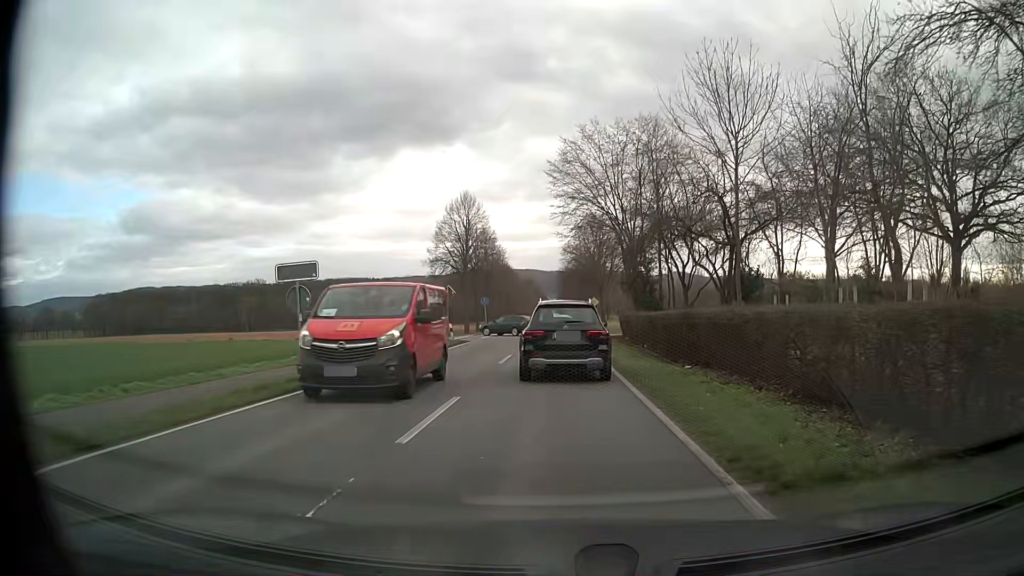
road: tertiary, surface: asphalt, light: Day
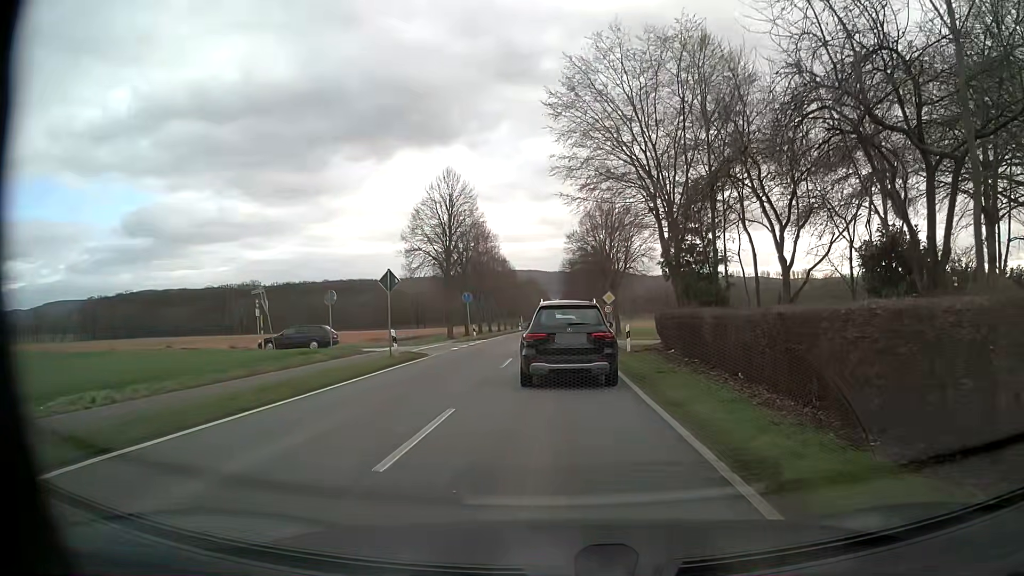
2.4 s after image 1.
(0.0, +13.3) m; 0°
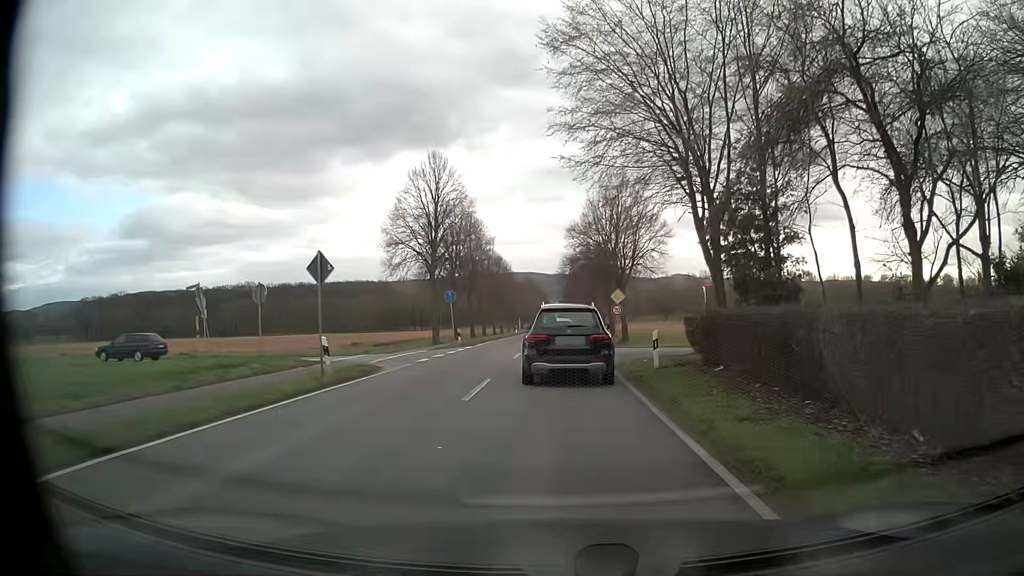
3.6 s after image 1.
(0.0, +6.9) m; +1°
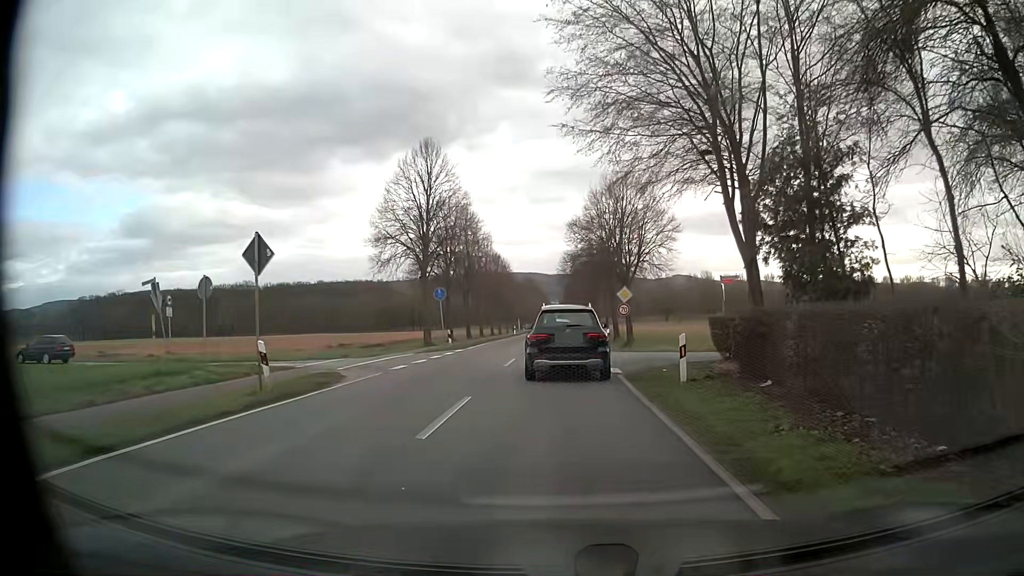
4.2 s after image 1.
(-0.1, +3.7) m; -2°
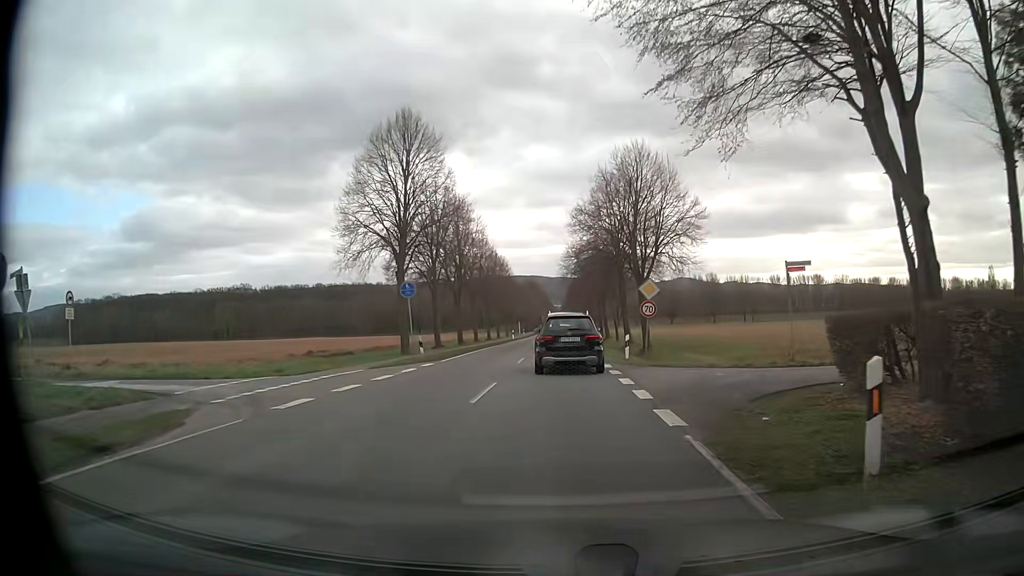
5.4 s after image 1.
(+0.1, +8.3) m; +1°
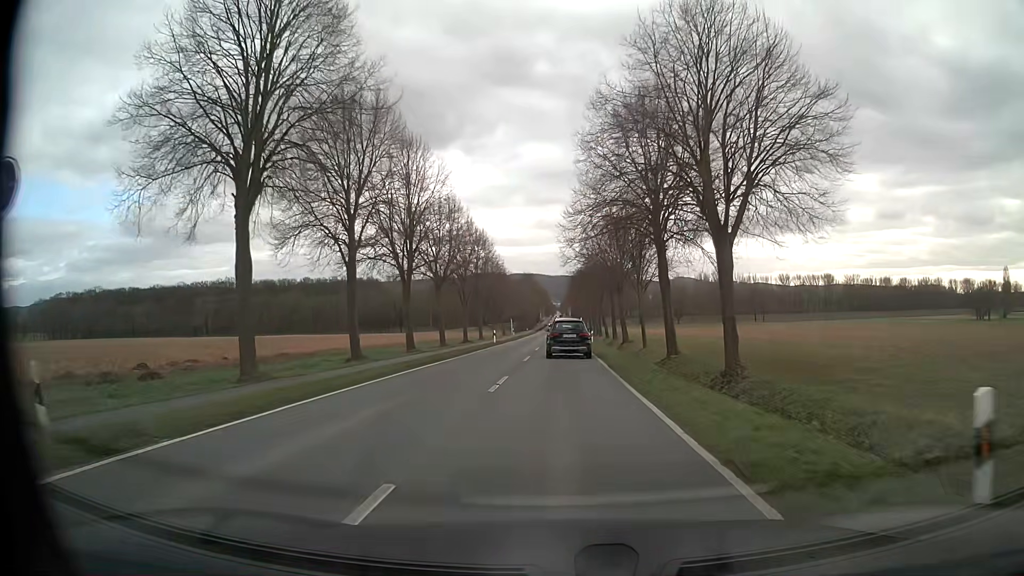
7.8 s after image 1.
(0.0, +22.4) m; 0°
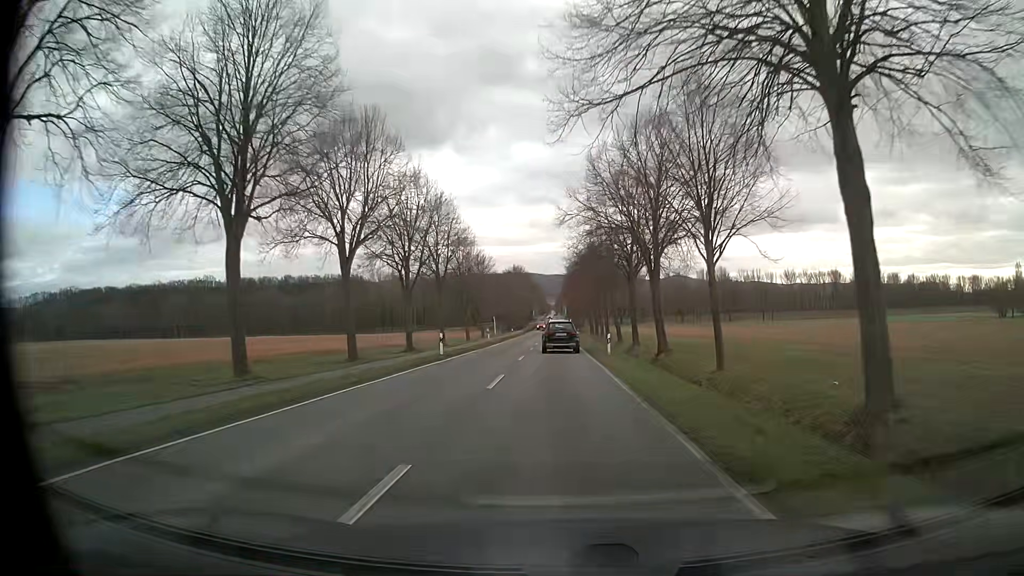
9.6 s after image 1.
(+0.1, +23.8) m; 0°
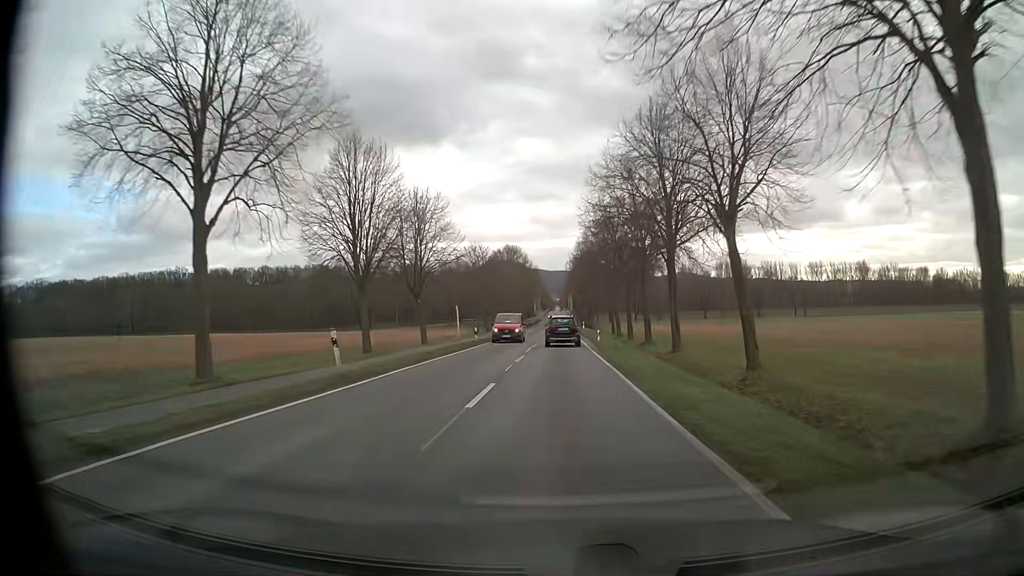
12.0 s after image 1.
(-0.1, +40.5) m; -1°
(0, +10) (0, +20) (0, +30) (0, +40) (0, +50) (+1, +60) (+1, +70) (+1, +80) (+1, +90) (+1, +100) m
